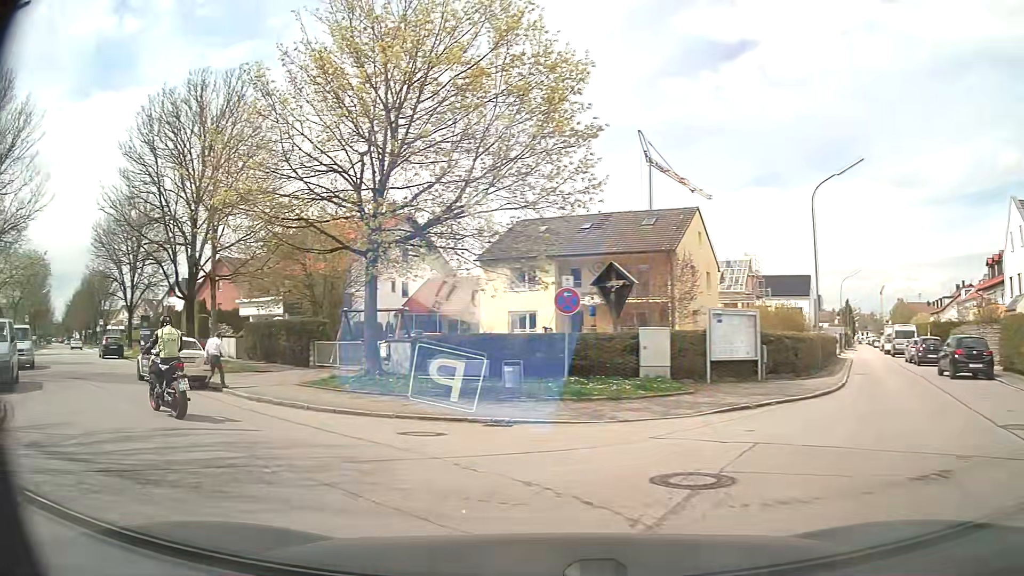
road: residential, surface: asphalt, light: Day
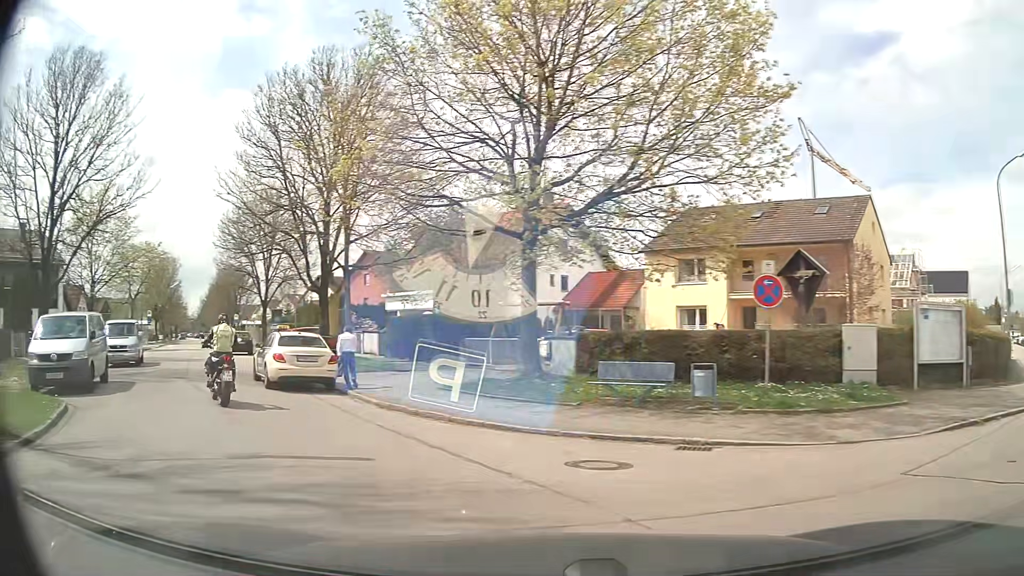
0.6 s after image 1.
(-0.3, +2.7) m; -14°
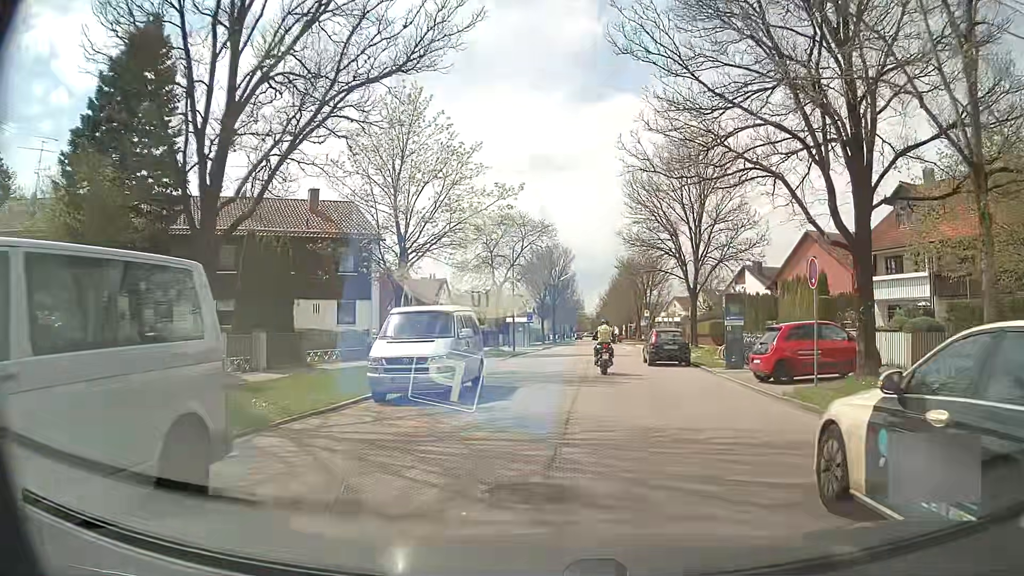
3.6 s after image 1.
(-6.7, +13.8) m; -34°
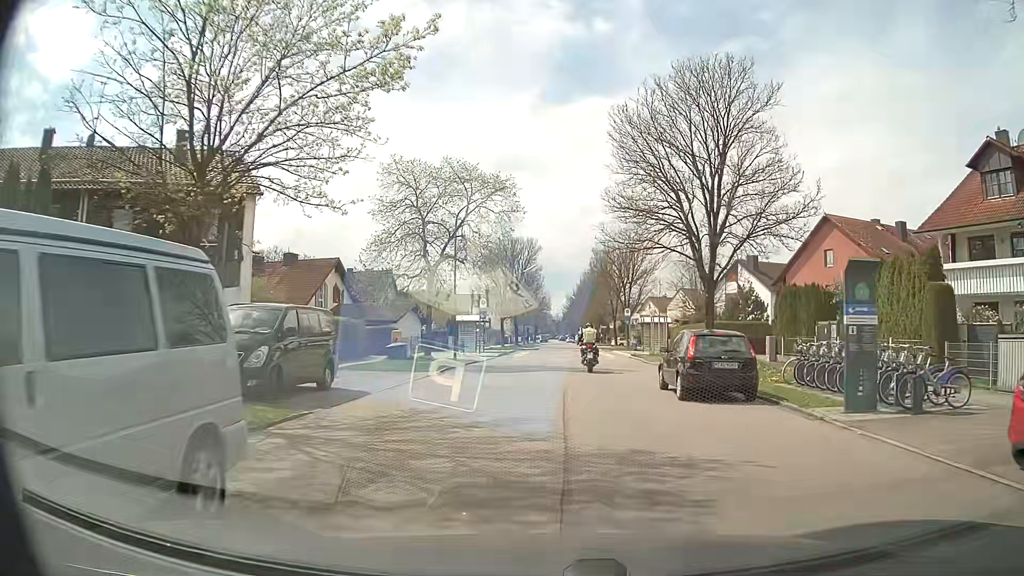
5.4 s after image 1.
(+0.2, +12.5) m; +3°
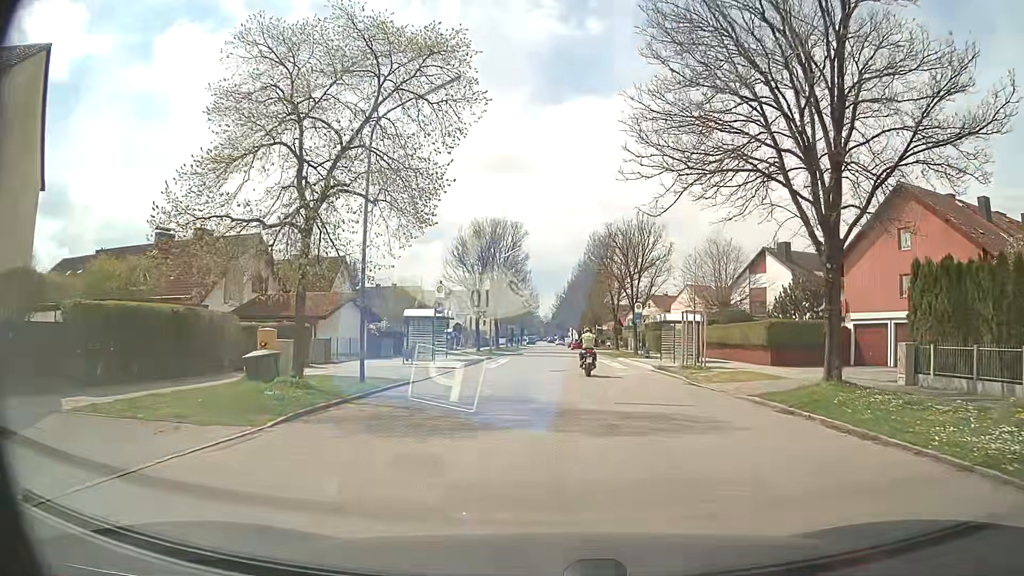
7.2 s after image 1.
(0.0, +14.1) m; 0°
(0, +10) (+1, +20) (+1, +30) (+2, +40) (+3, +50) (+3, +60) (+3, +70) (+8, +78) (+17, +82) (+27, +85) m
